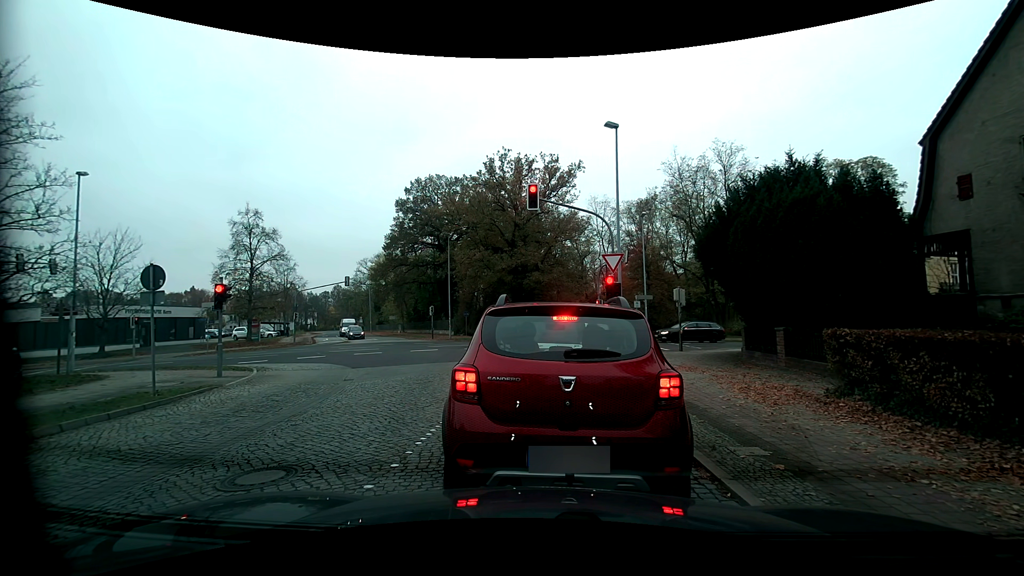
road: residential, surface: sett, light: Day
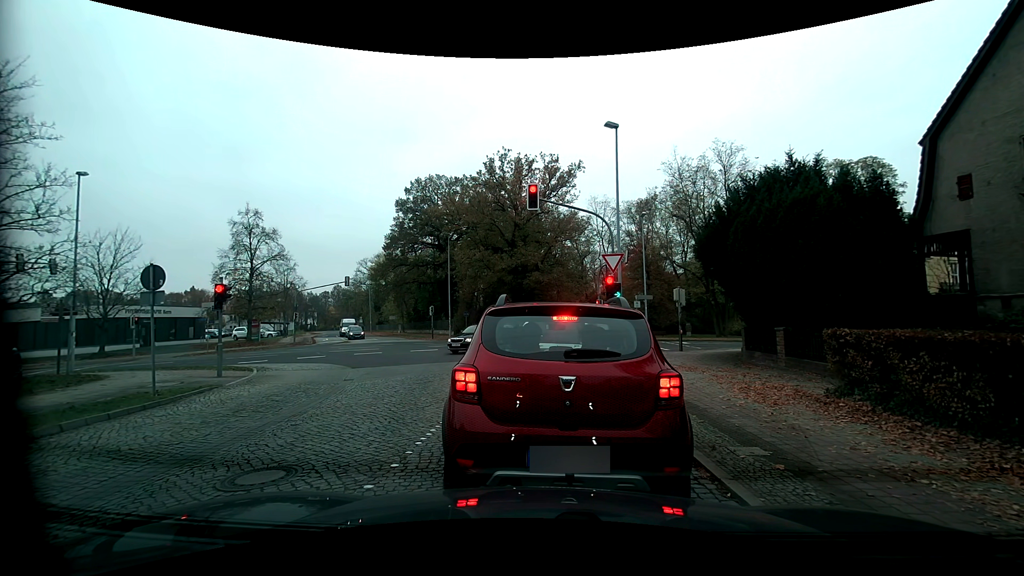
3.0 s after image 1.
(0.0, 0.0) m; 0°
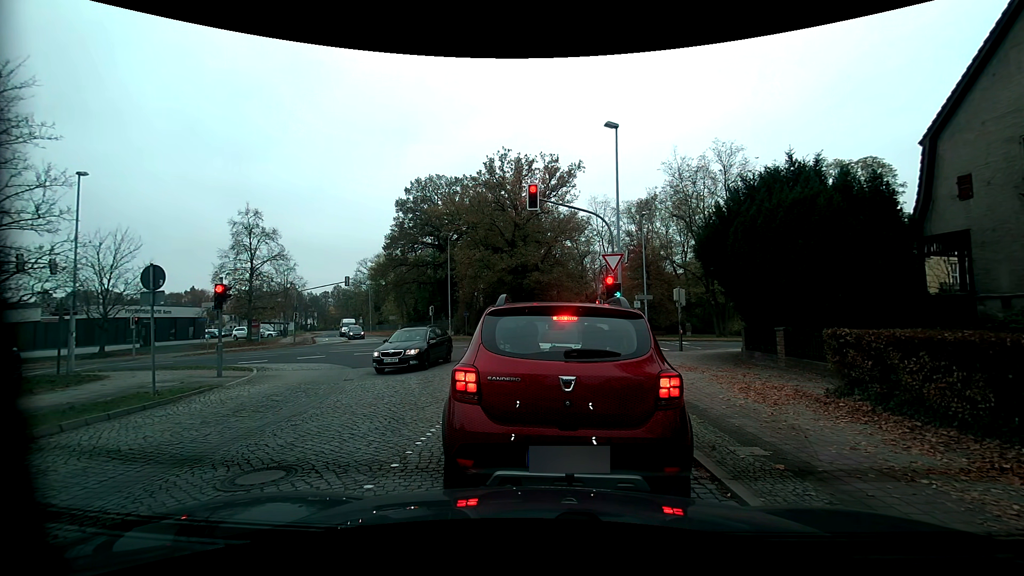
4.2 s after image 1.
(0.0, 0.0) m; 0°
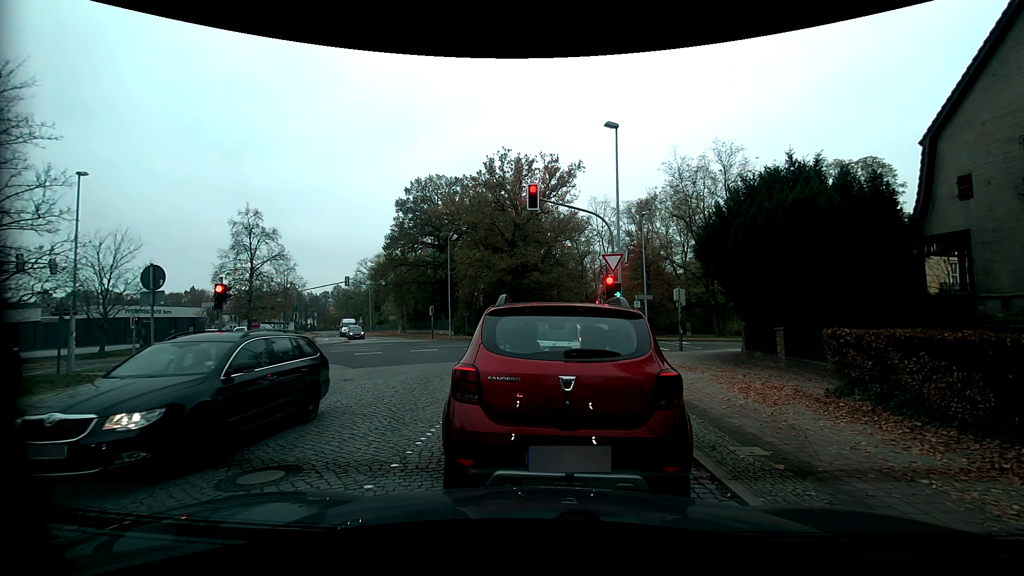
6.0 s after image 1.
(0.0, 0.0) m; 0°
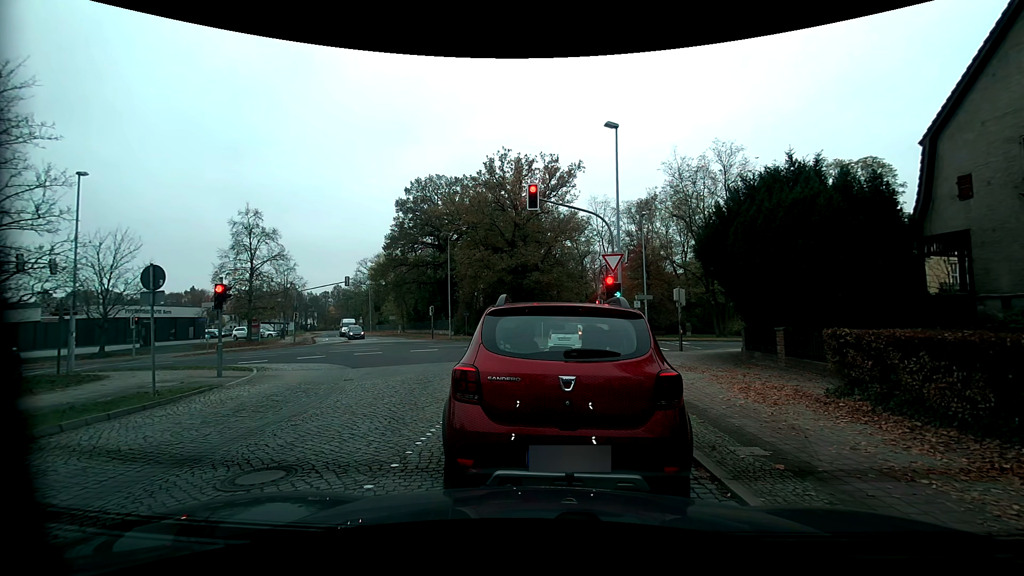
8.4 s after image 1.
(0.0, 0.0) m; 0°
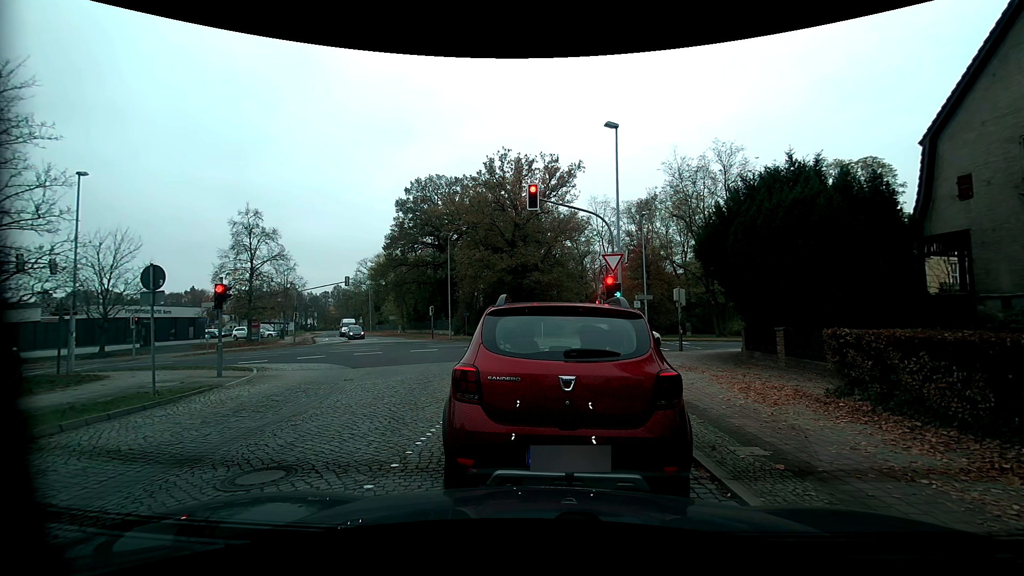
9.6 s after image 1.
(0.0, 0.0) m; 0°
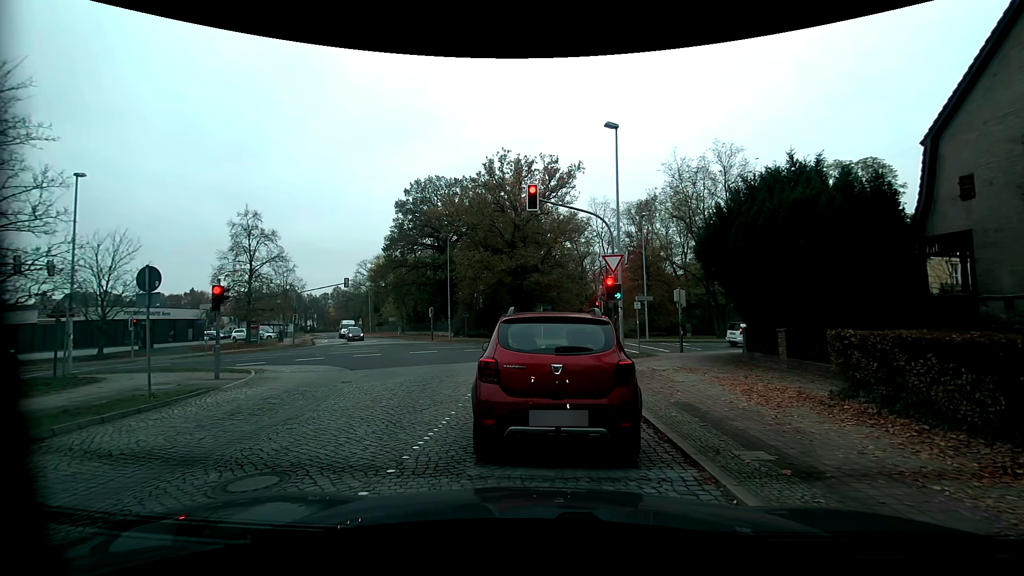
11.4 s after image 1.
(0.0, +0.1) m; 0°
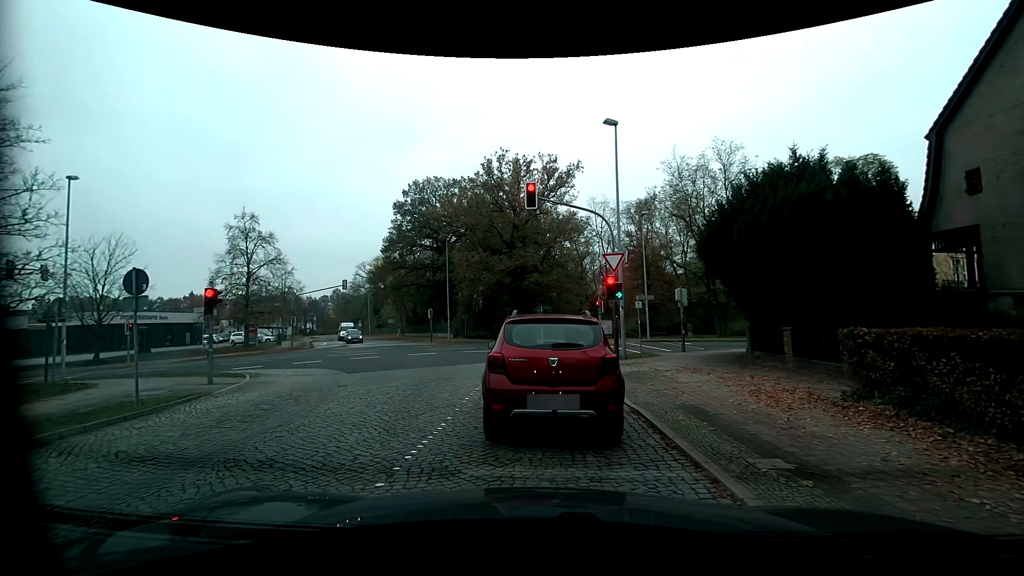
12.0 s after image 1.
(0.0, +0.4) m; 0°
